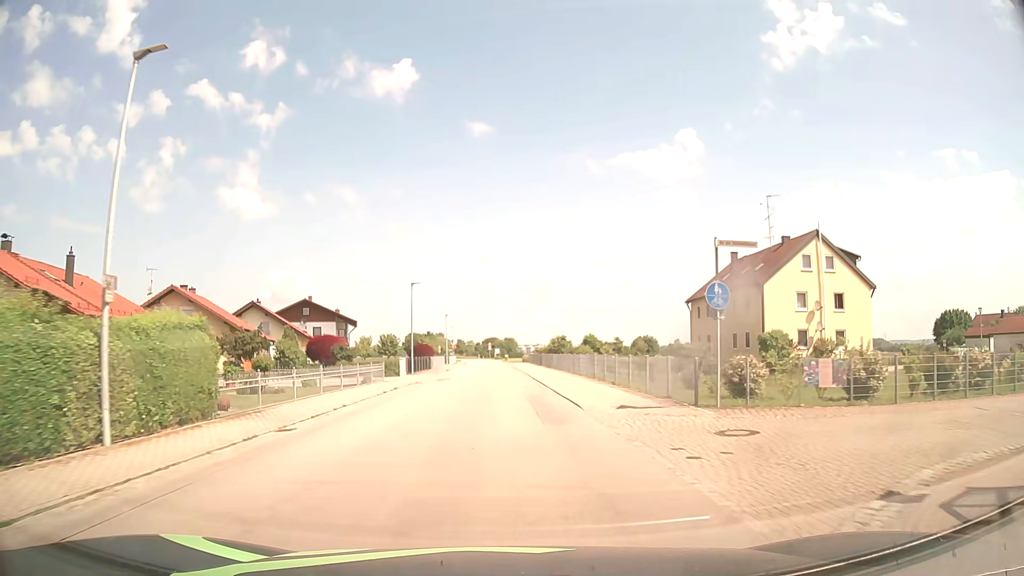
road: secondary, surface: asphalt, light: Day
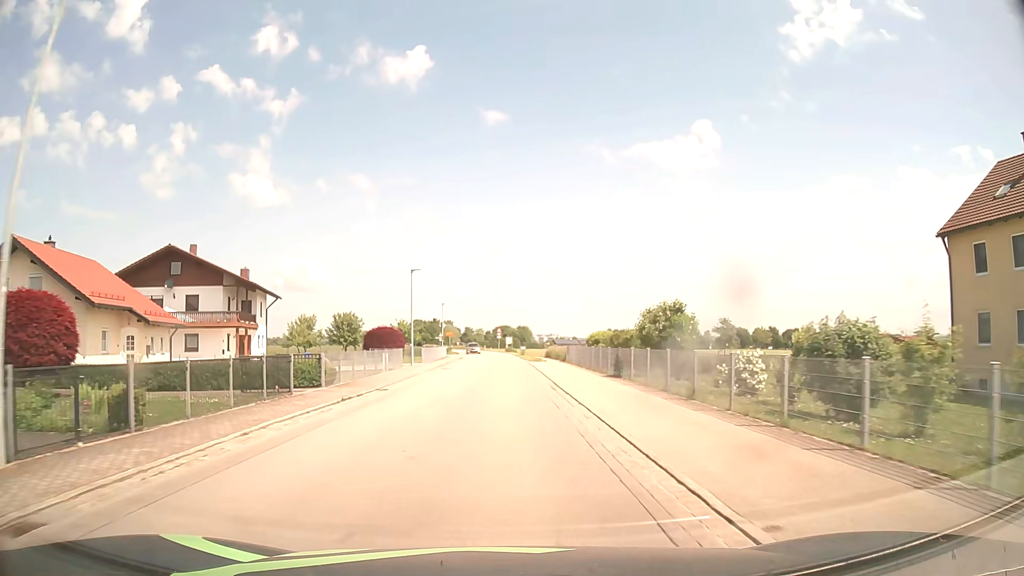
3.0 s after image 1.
(-0.2, +38.2) m; -1°
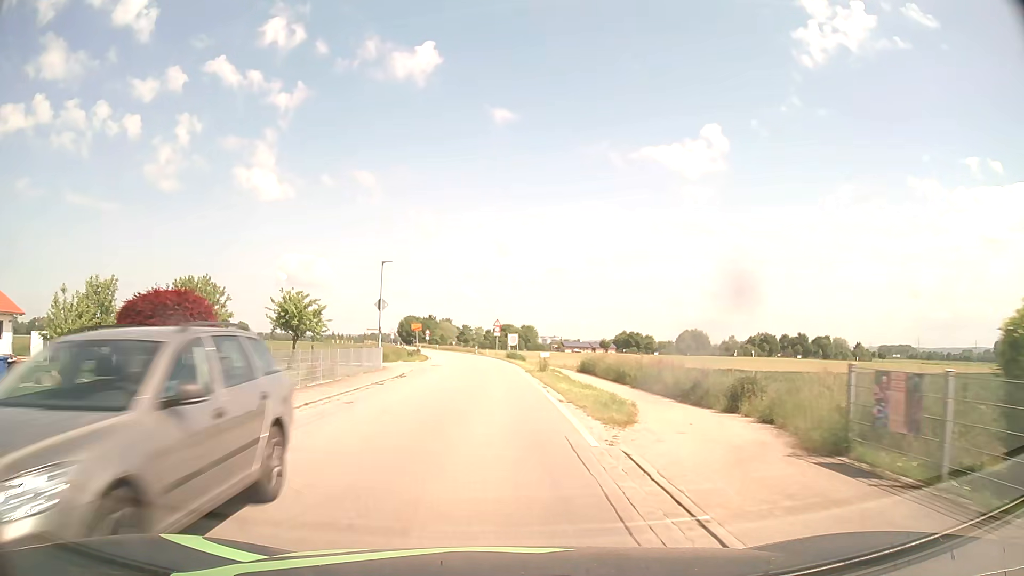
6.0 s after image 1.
(+0.2, +38.4) m; 0°
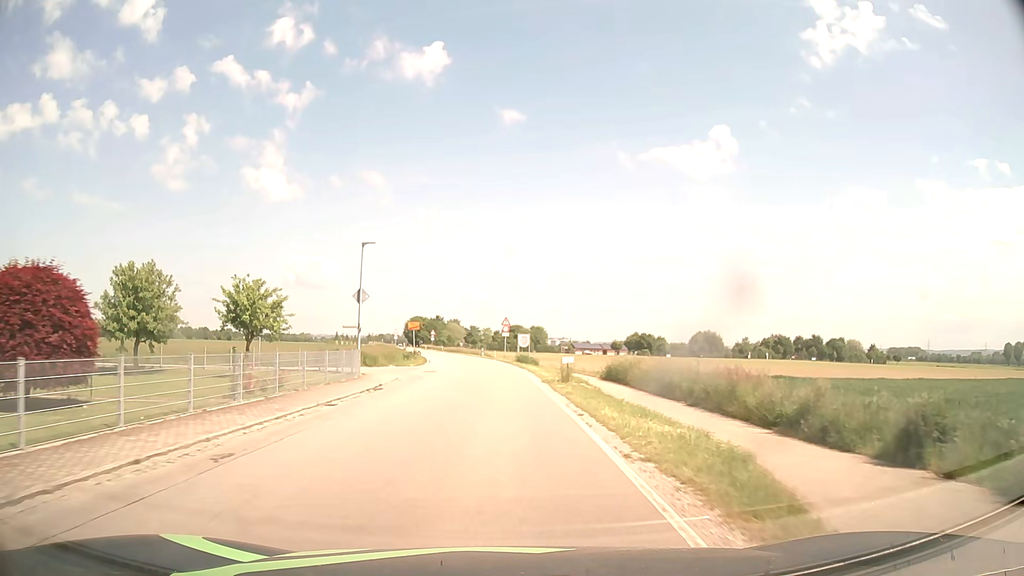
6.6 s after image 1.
(-0.1, +7.6) m; -1°
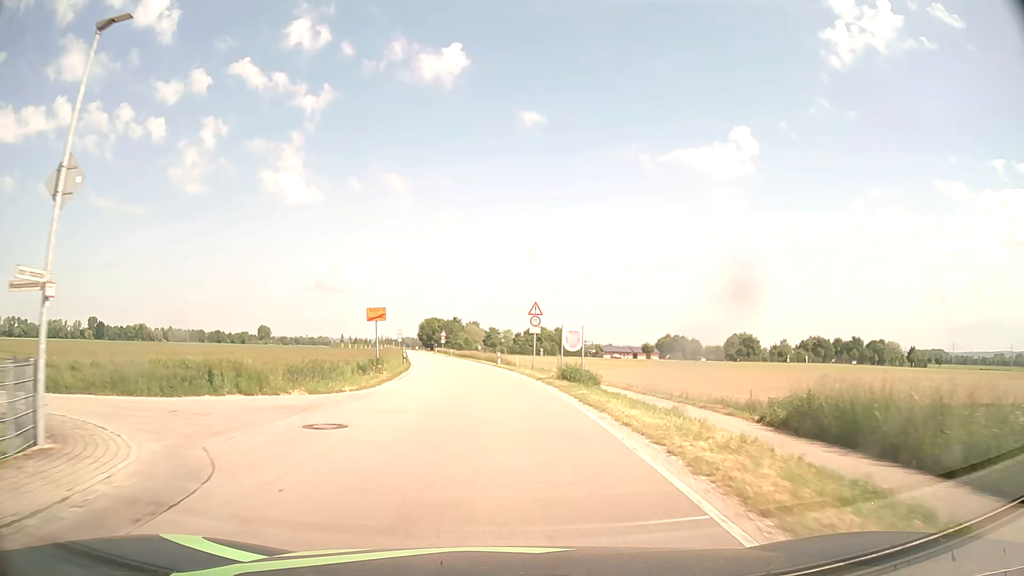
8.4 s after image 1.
(-0.4, +23.2) m; -2°
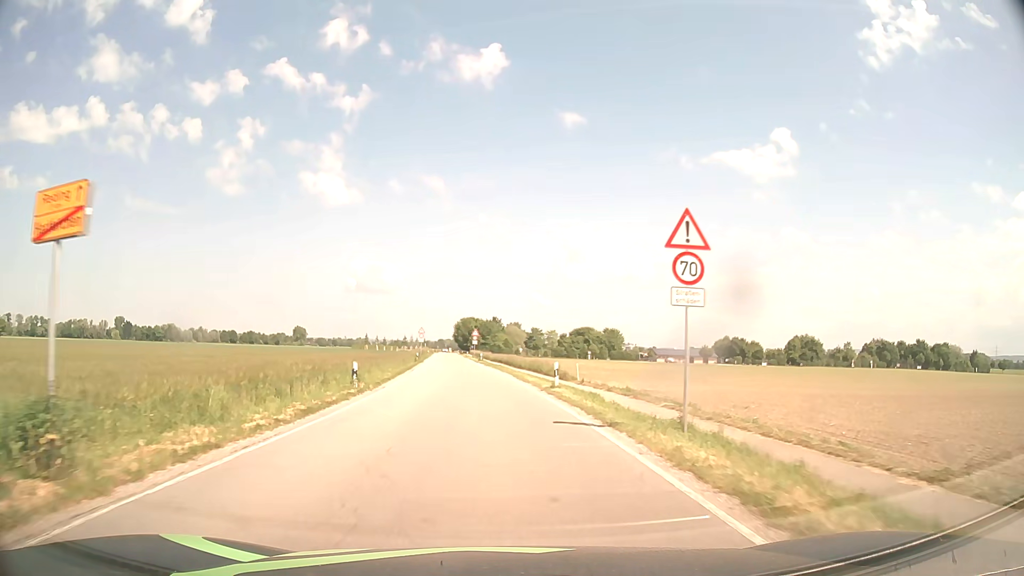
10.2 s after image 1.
(-0.6, +25.5) m; -3°
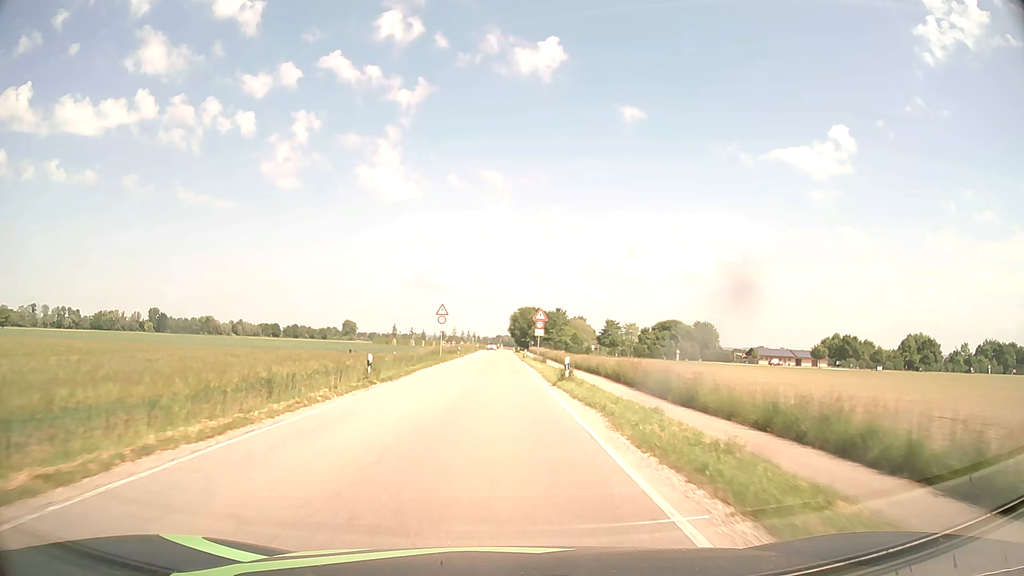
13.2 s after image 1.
(-2.6, +48.5) m; -5°
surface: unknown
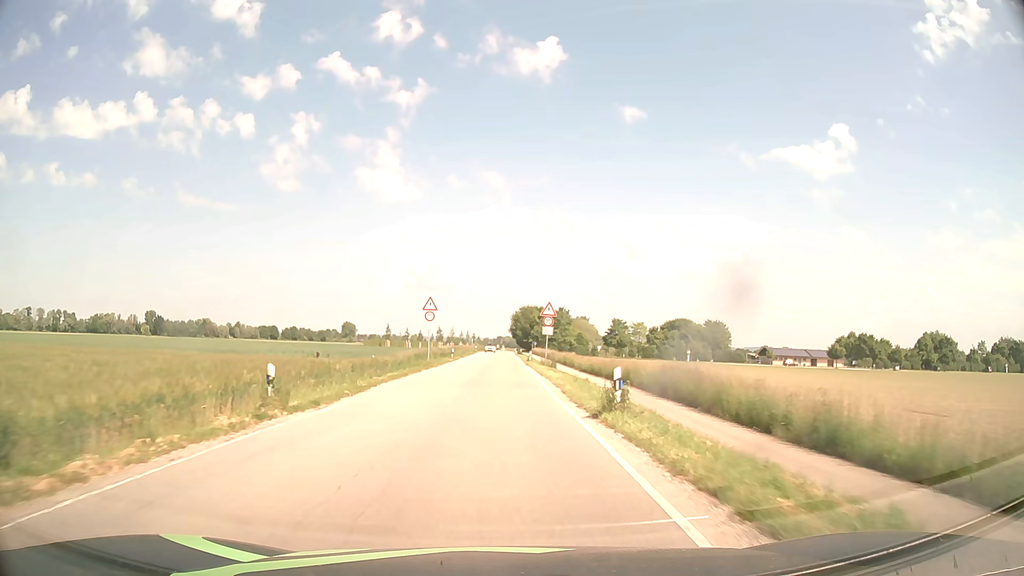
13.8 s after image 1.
(0.0, +10.2) m; 0°
(0, +10) (0, +20) (0, +30) (0, +40) (0, +50) (0, +60) (0, +70) (0, +80) (0, +90) (0, +100) m
